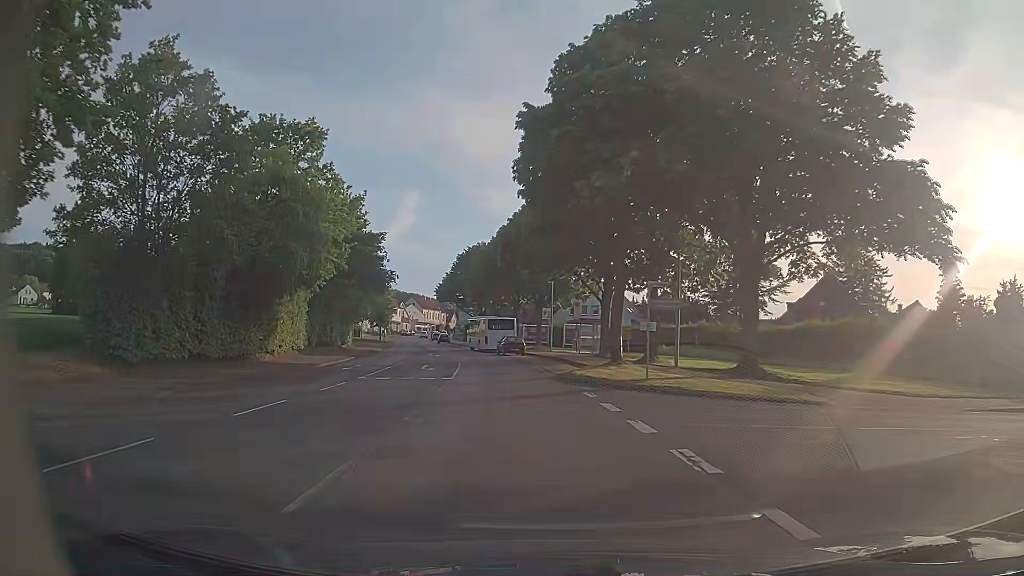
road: primary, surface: asphalt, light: Day
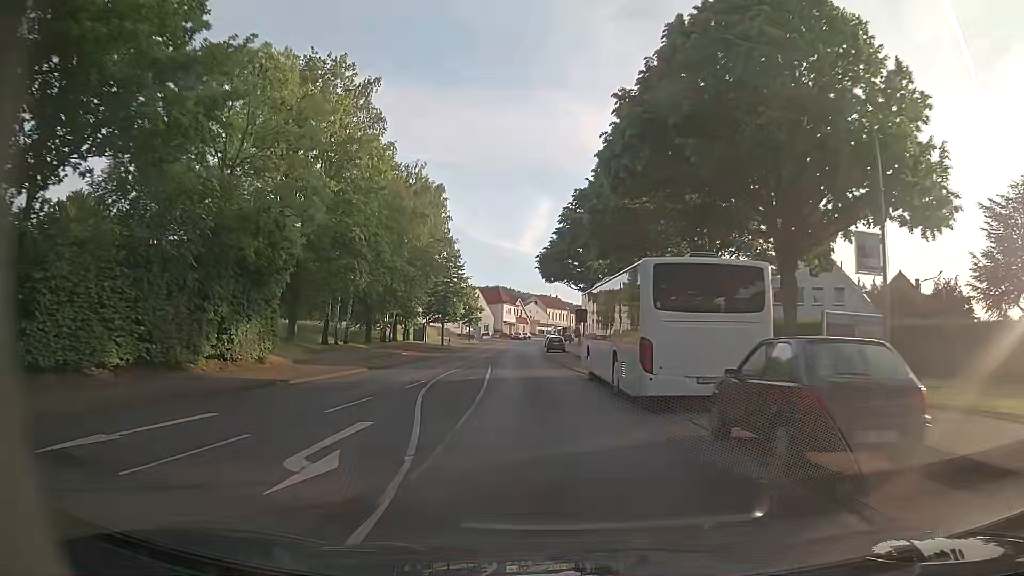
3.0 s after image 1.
(-3.8, +41.5) m; -13°
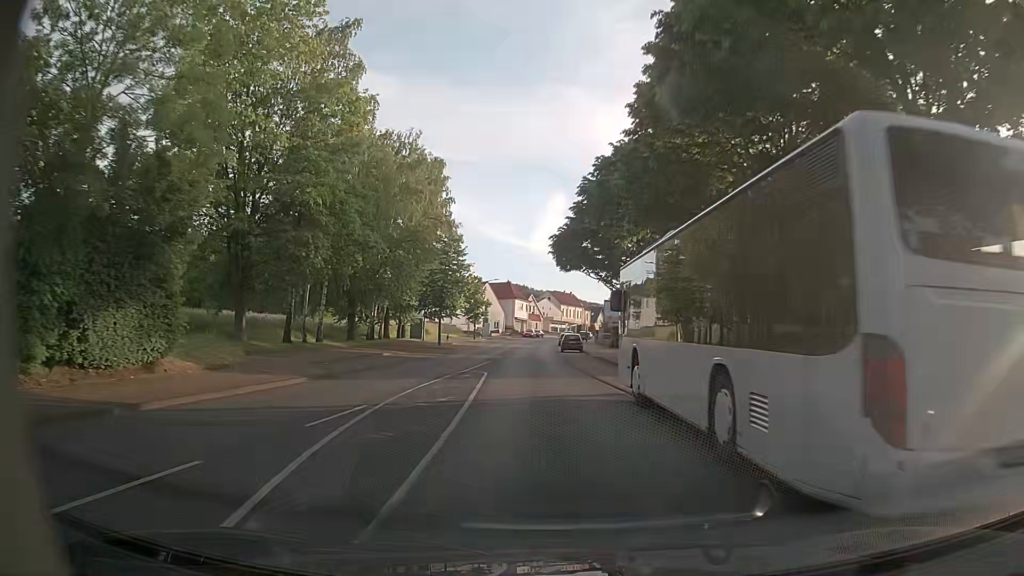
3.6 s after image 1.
(+0.1, +8.4) m; 0°
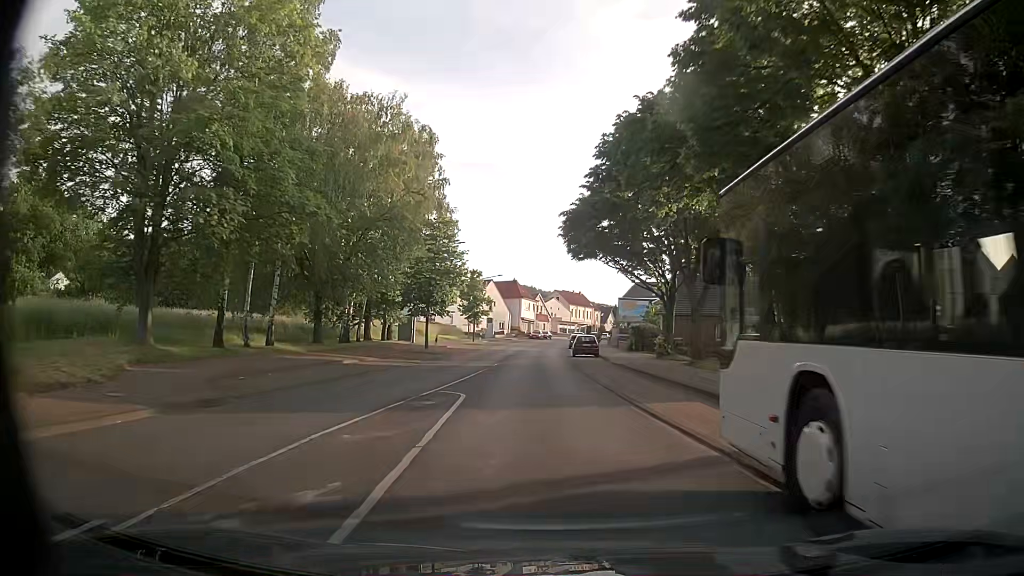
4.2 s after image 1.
(0.0, +8.4) m; -1°
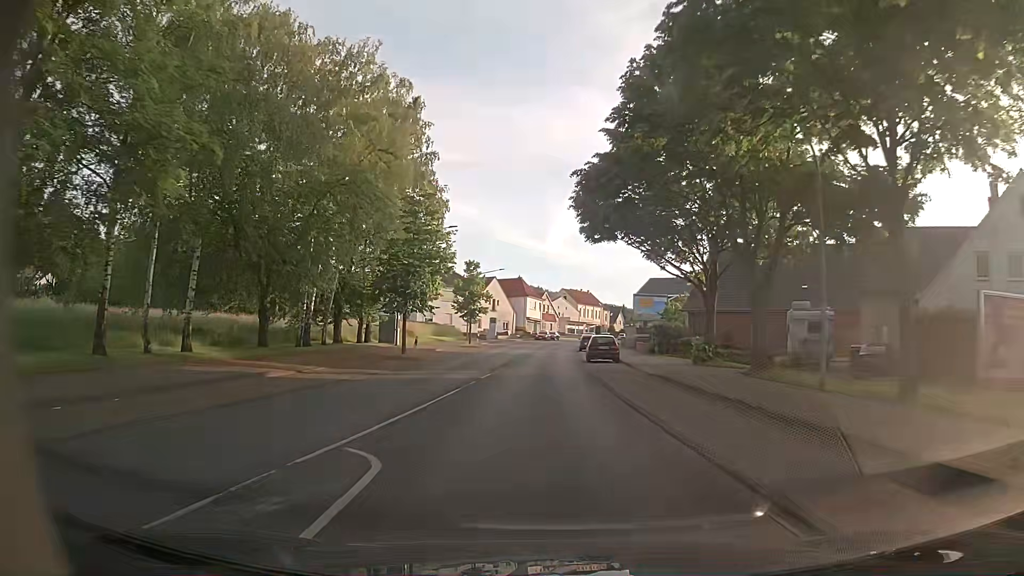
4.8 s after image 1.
(0.0, +8.3) m; 0°
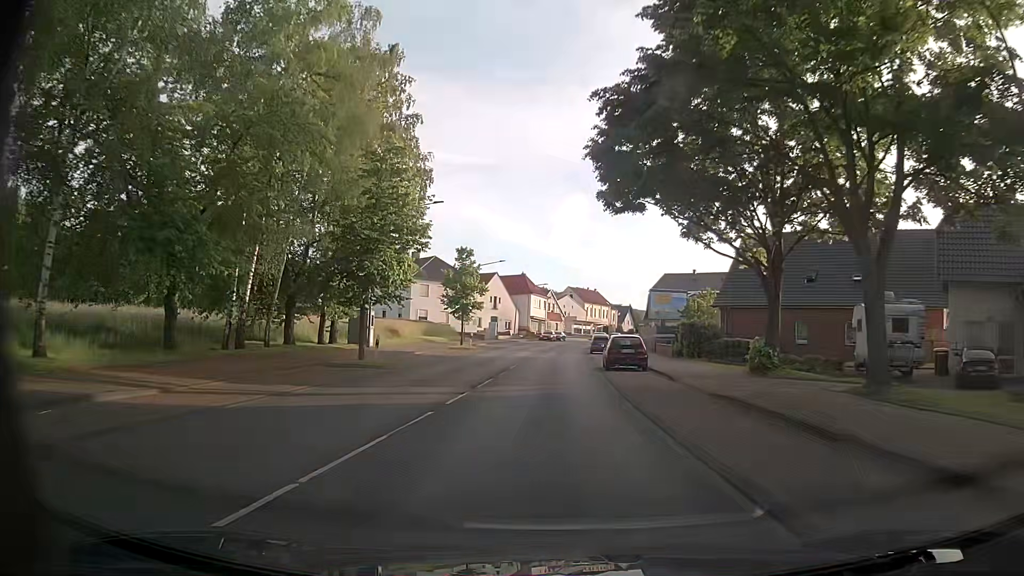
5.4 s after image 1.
(0.0, +8.4) m; 0°
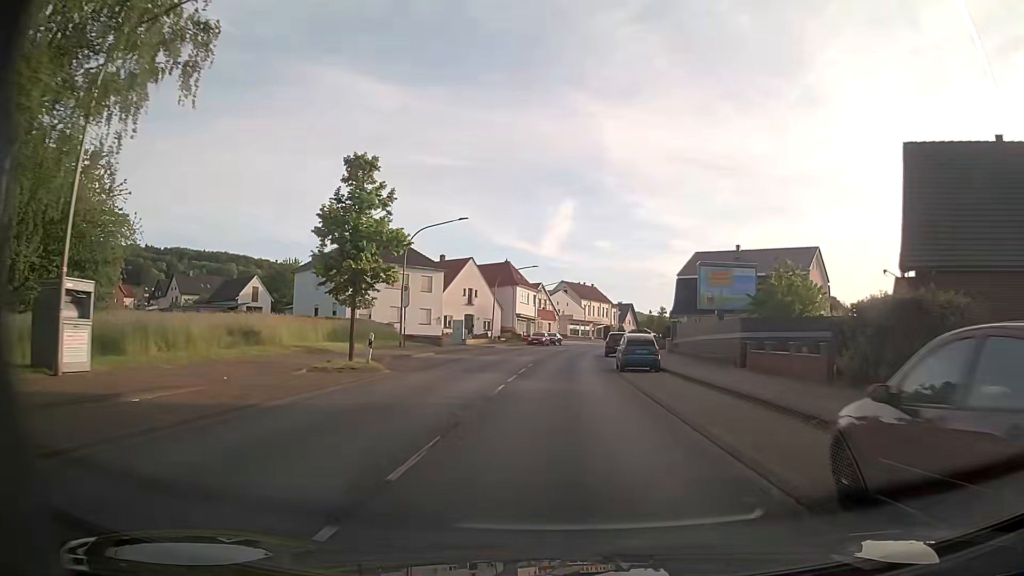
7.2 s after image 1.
(0.0, +25.1) m; 0°
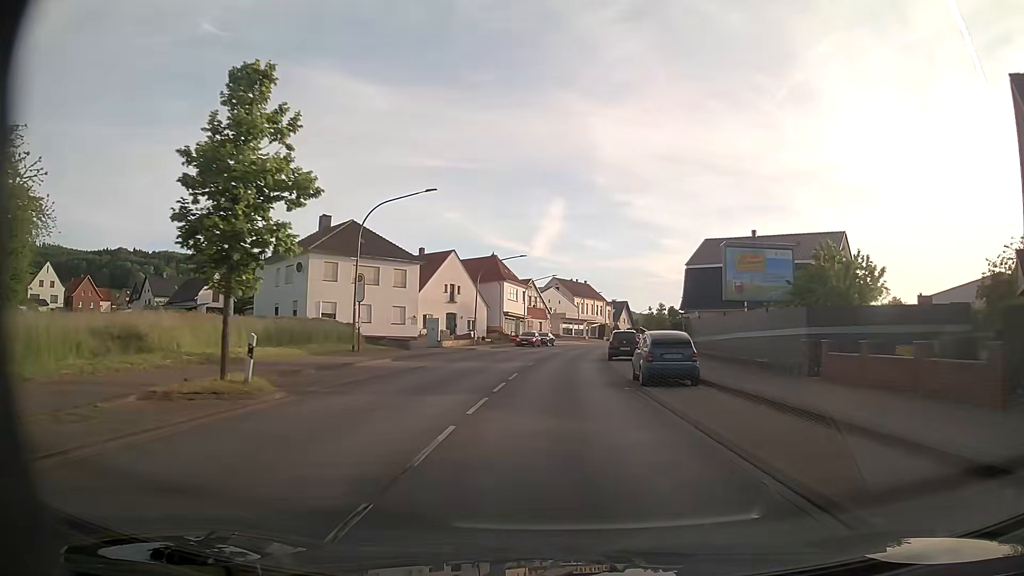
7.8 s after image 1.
(+0.2, +8.4) m; +1°
(0, +10) (0, +20) (+1, +30) (+2, +40) (+3, +50) (+4, +60) (+5, +70) (+7, +80) (+9, +89) (+12, +99) m
